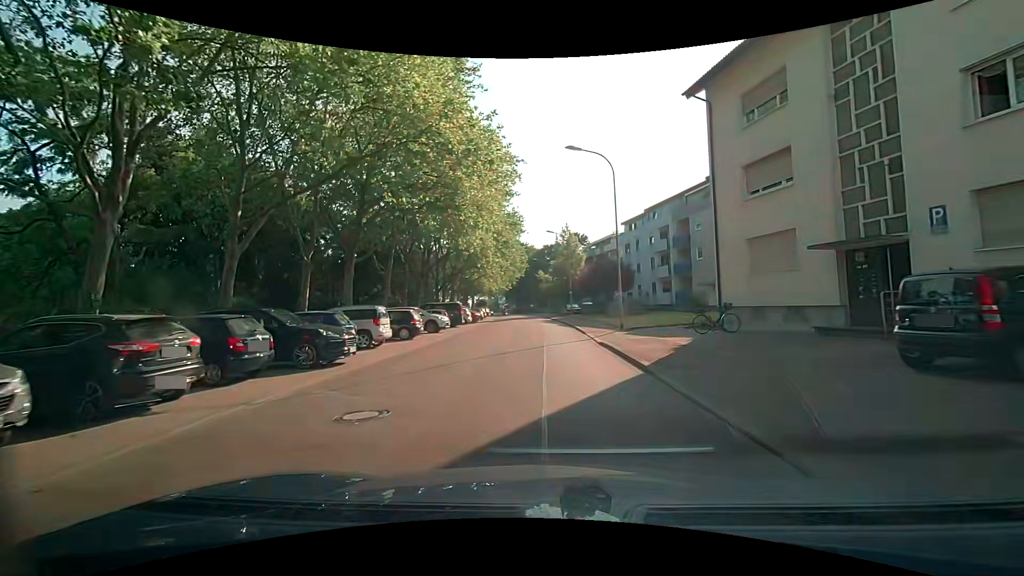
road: residential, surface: asphalt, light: Day
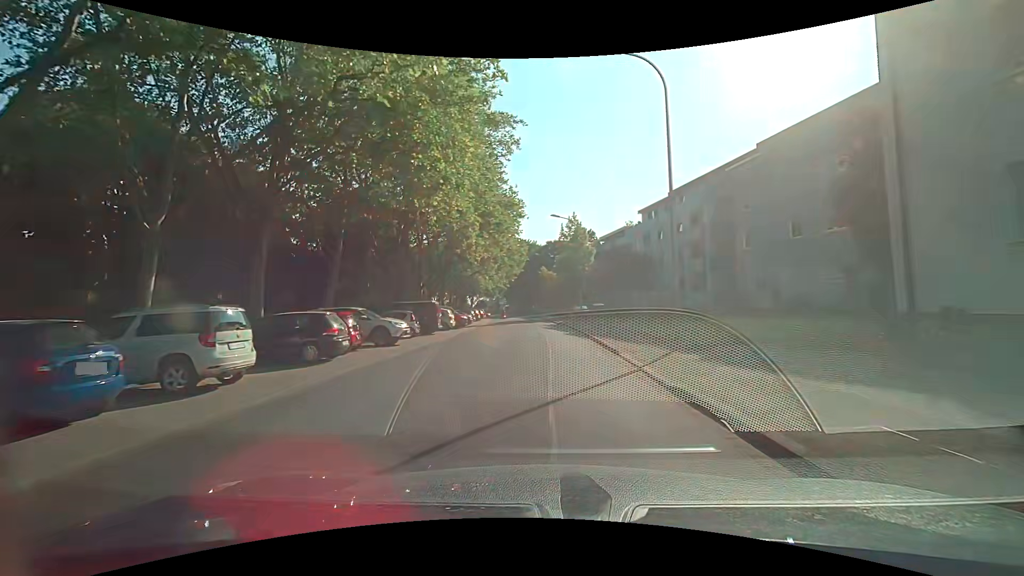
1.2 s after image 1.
(-0.2, +10.0) m; -3°
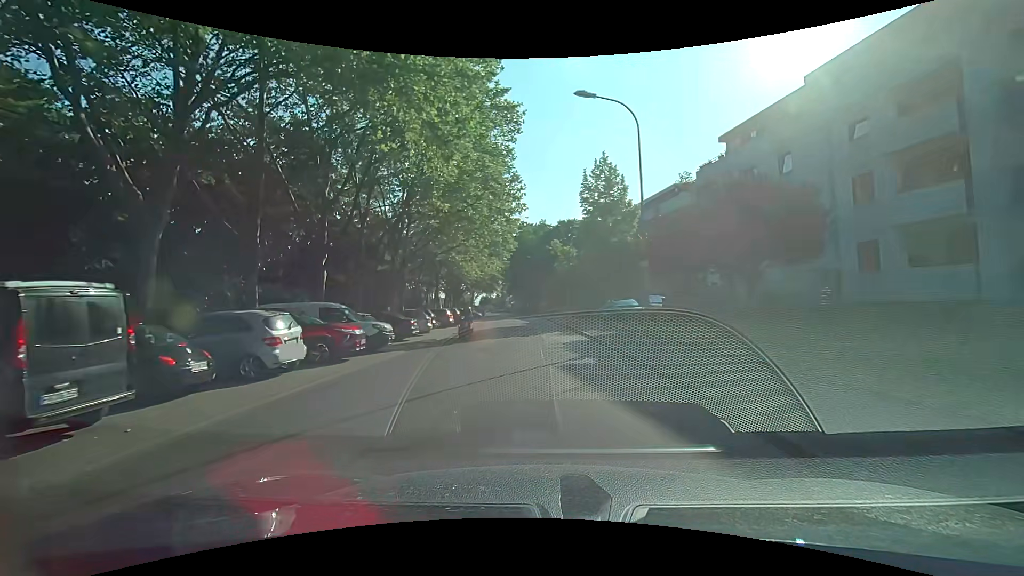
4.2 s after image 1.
(+0.6, +24.1) m; 0°
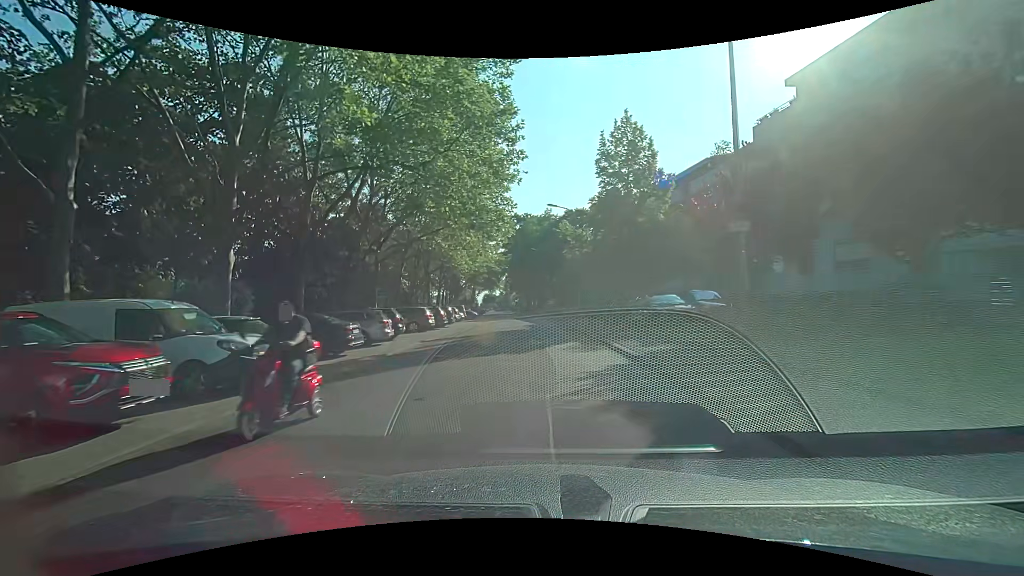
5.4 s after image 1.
(0.0, +8.4) m; 0°
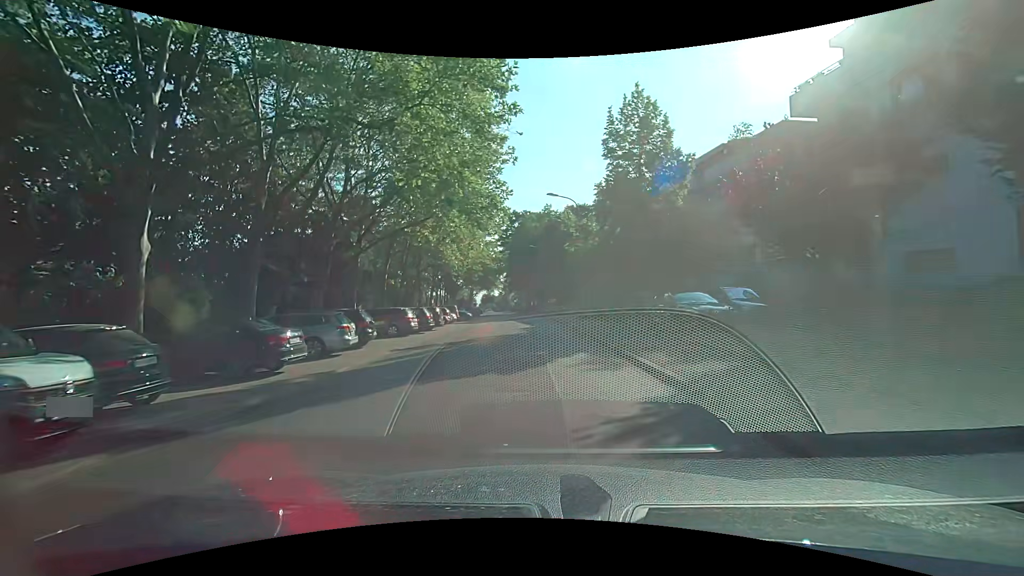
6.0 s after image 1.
(0.0, +4.0) m; +1°
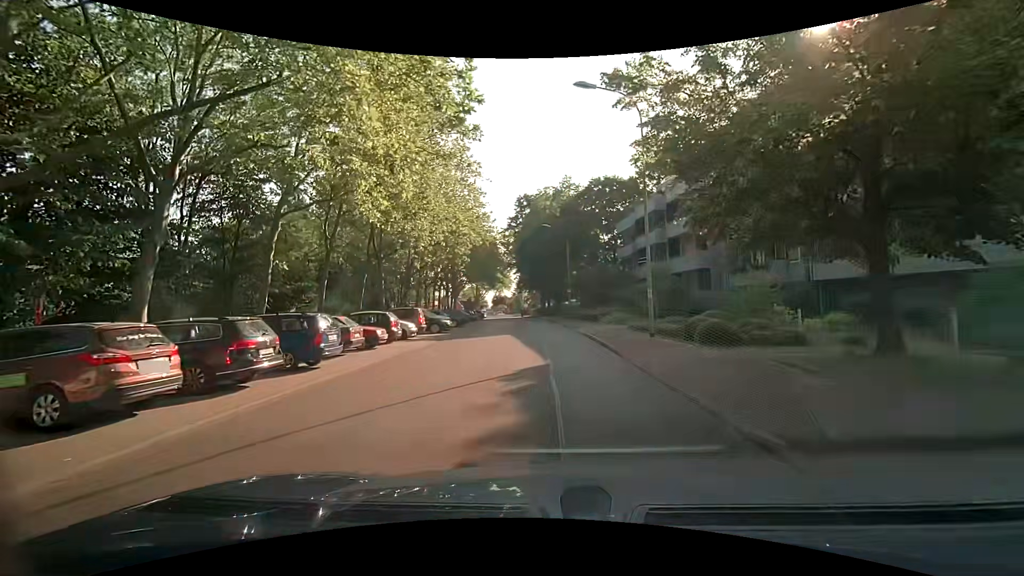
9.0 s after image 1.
(-0.8, +18.4) m; -4°
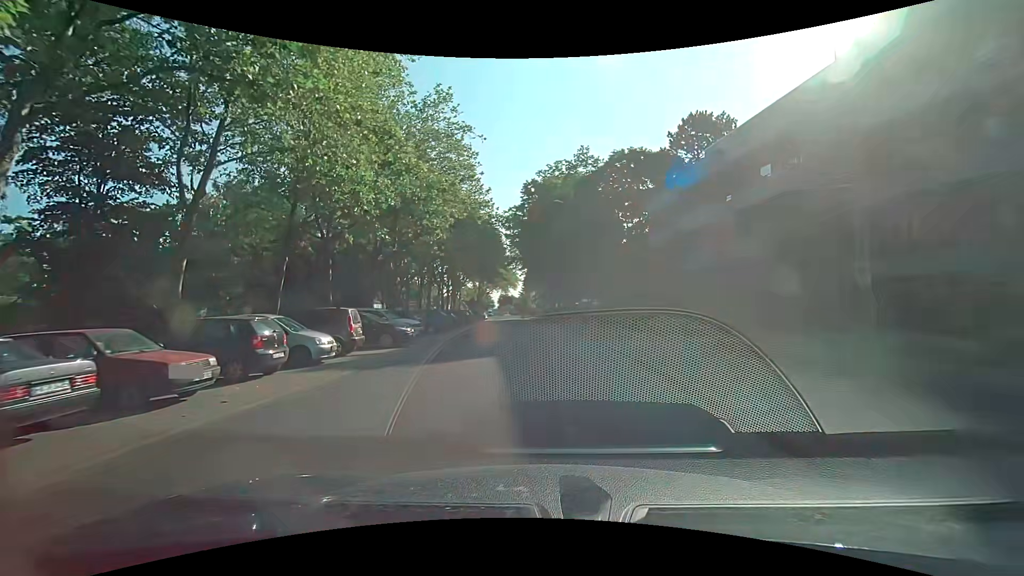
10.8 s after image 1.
(0.0, +11.3) m; +2°
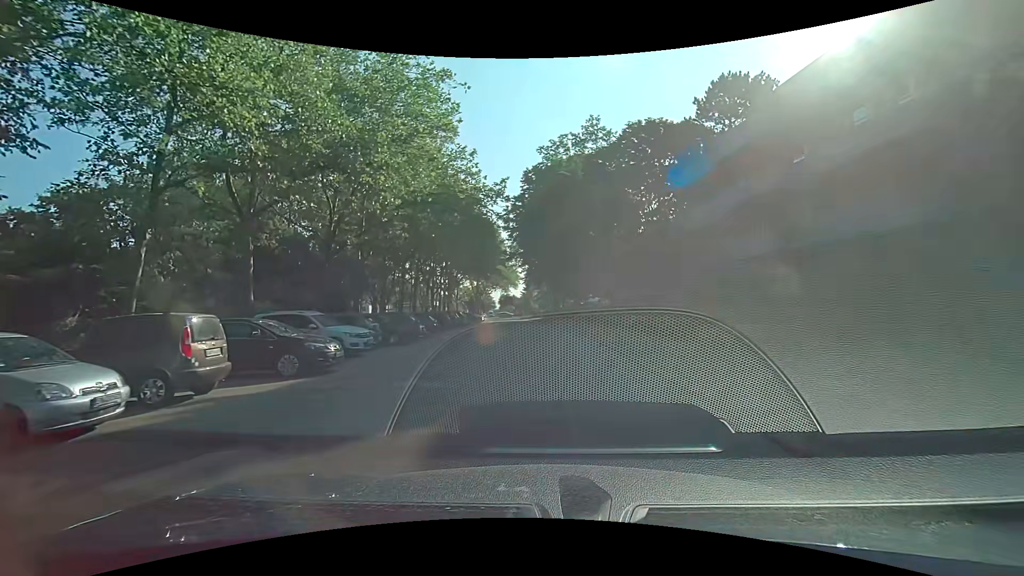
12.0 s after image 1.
(-0.3, +7.9) m; -4°
